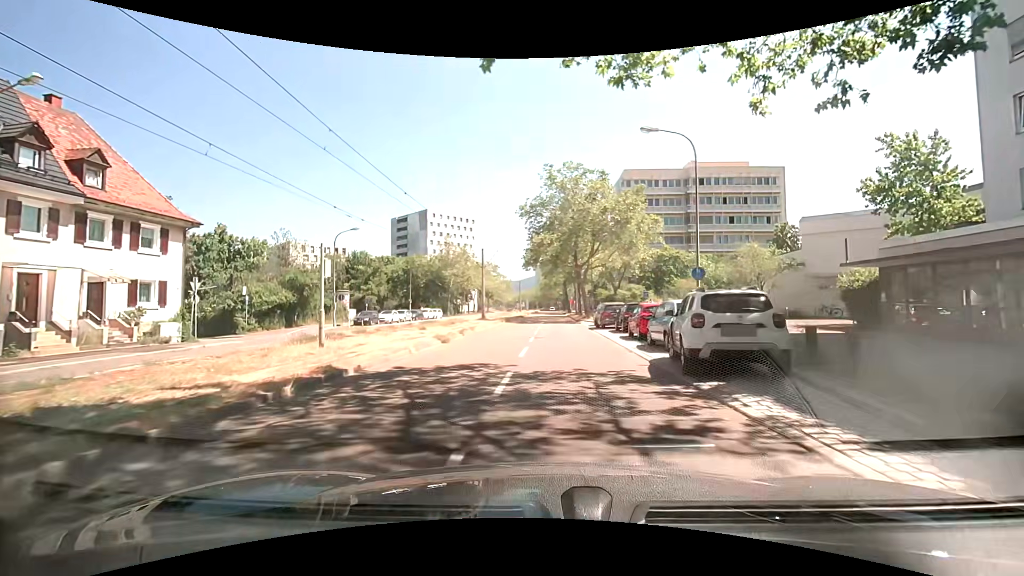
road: tertiary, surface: asphalt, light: Day
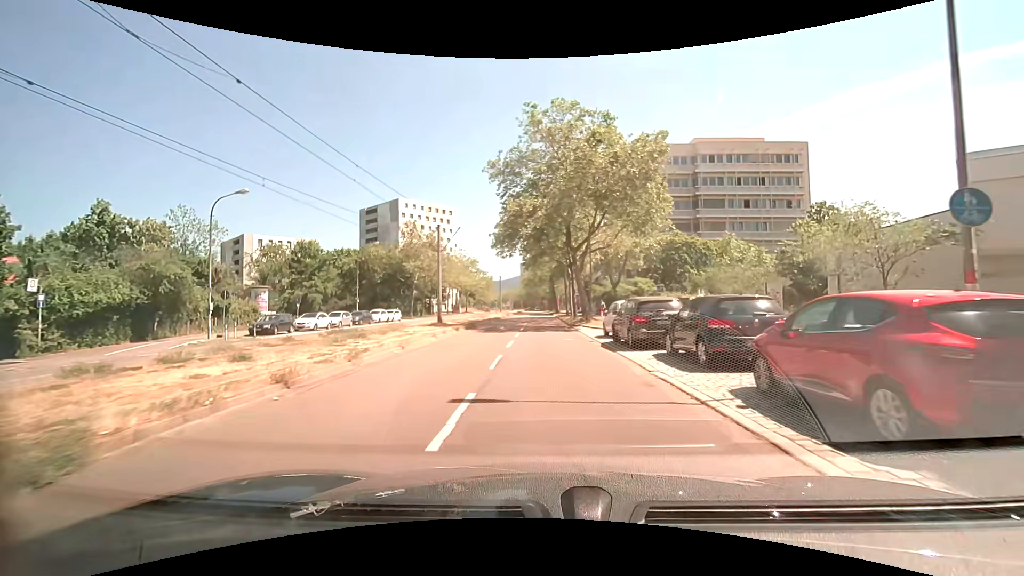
(+0.6, +15.1) m; +2°
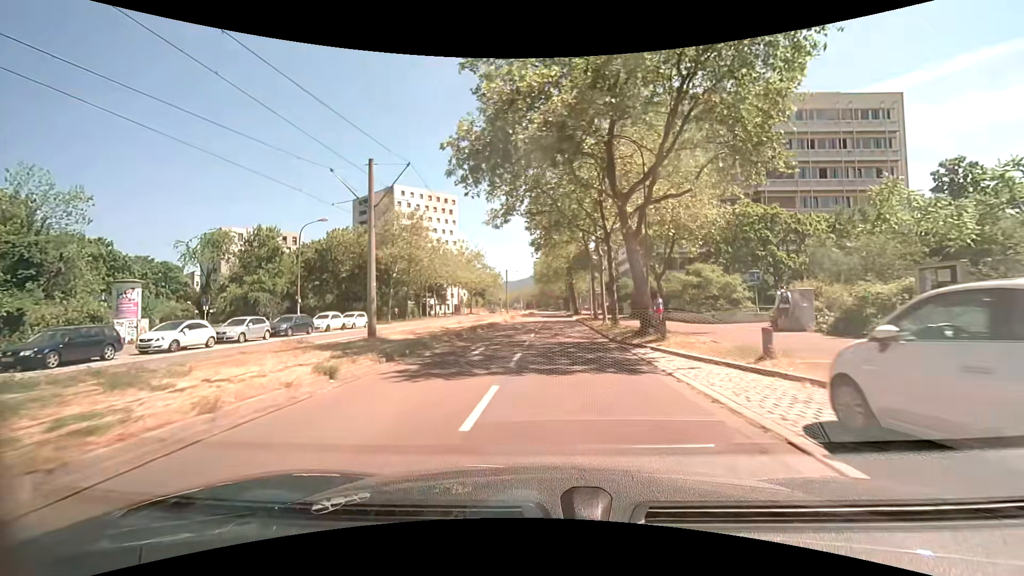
(-0.1, +17.1) m; -2°
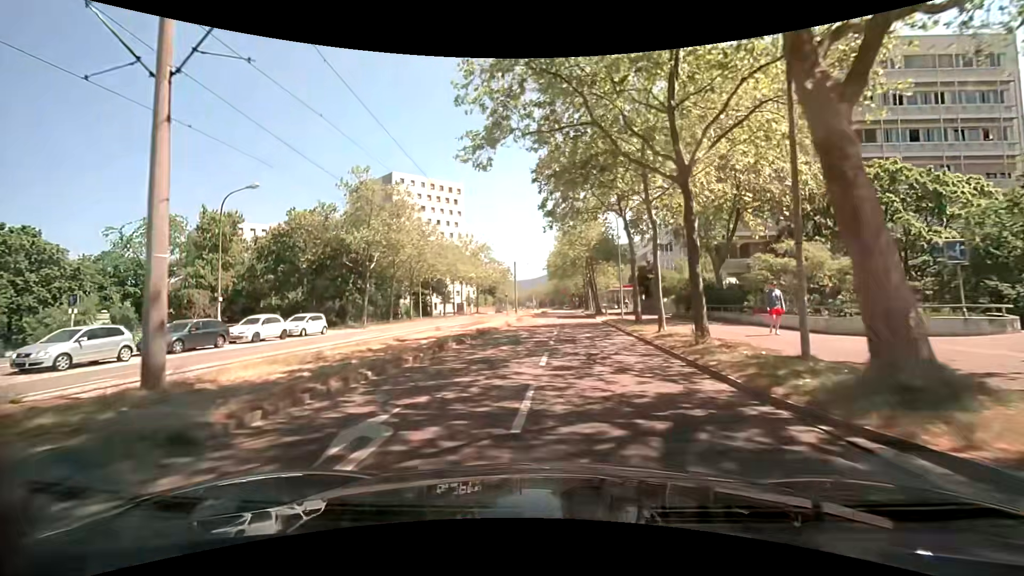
(-0.1, +12.0) m; -1°
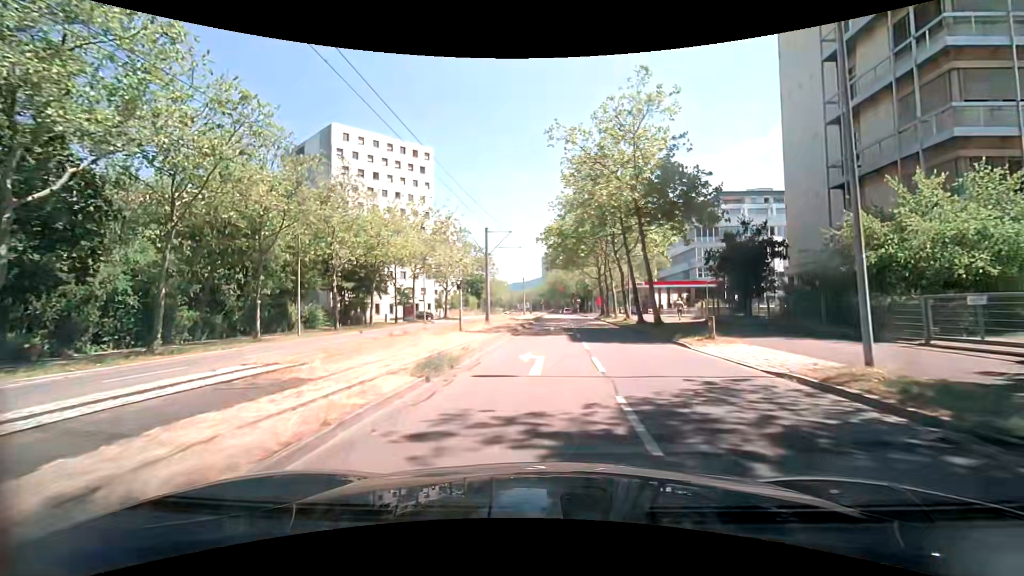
(-0.1, +30.7) m; +1°
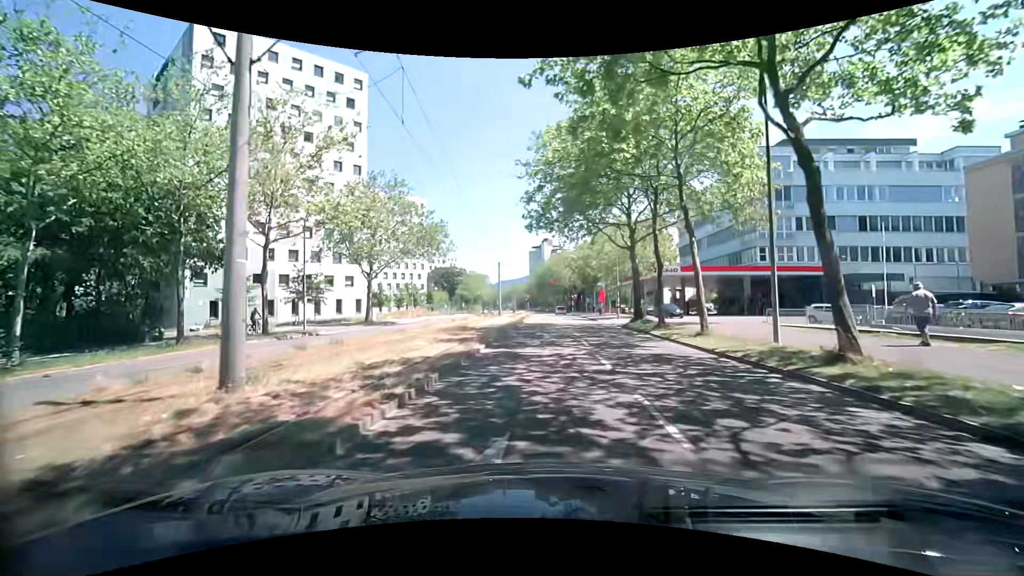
(+0.3, +29.5) m; 0°
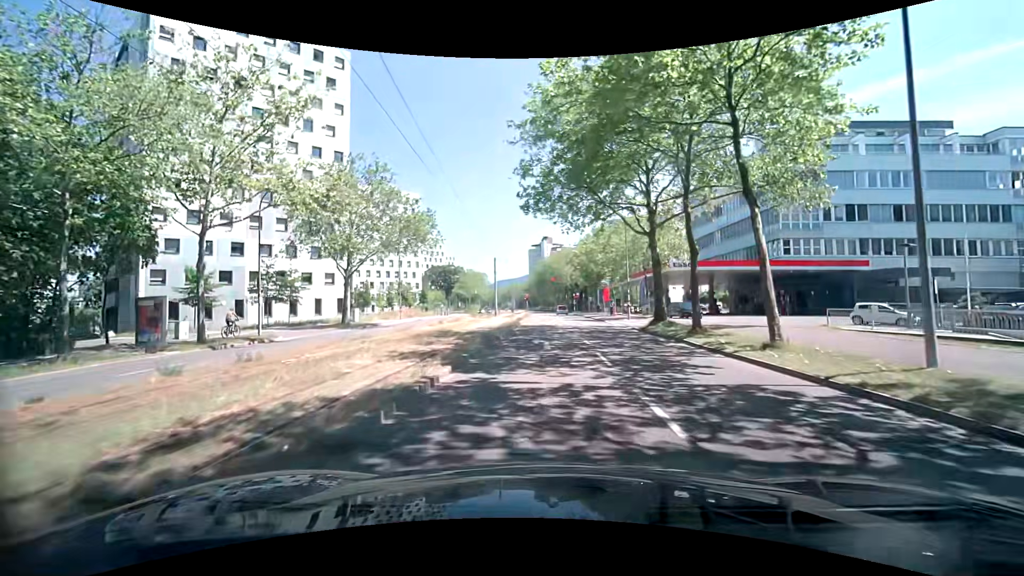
(+0.1, +5.6) m; +2°
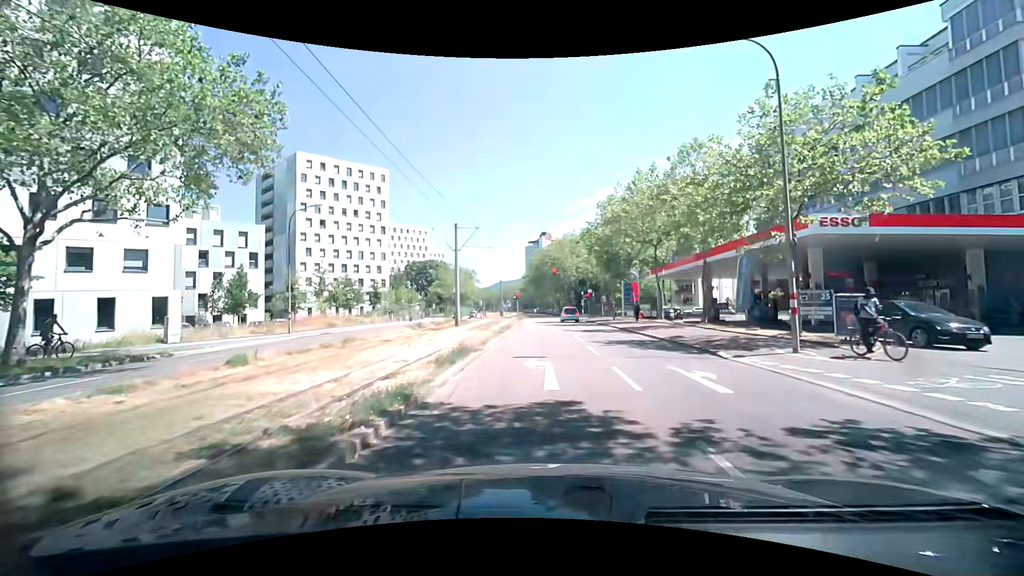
(-0.1, +26.6) m; 0°
